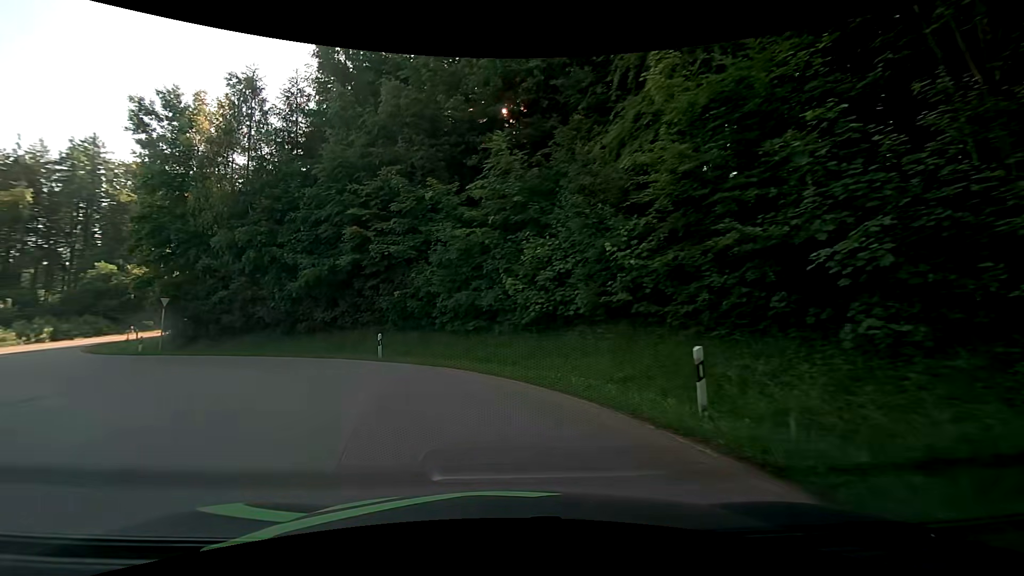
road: tertiary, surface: asphalt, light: Day
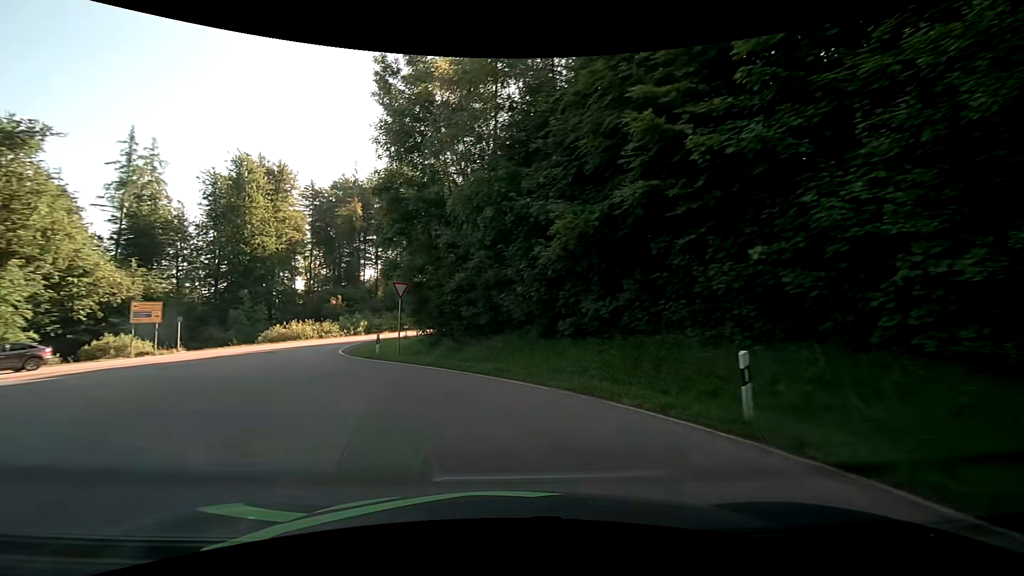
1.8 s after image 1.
(-3.5, +12.9) m; -31°
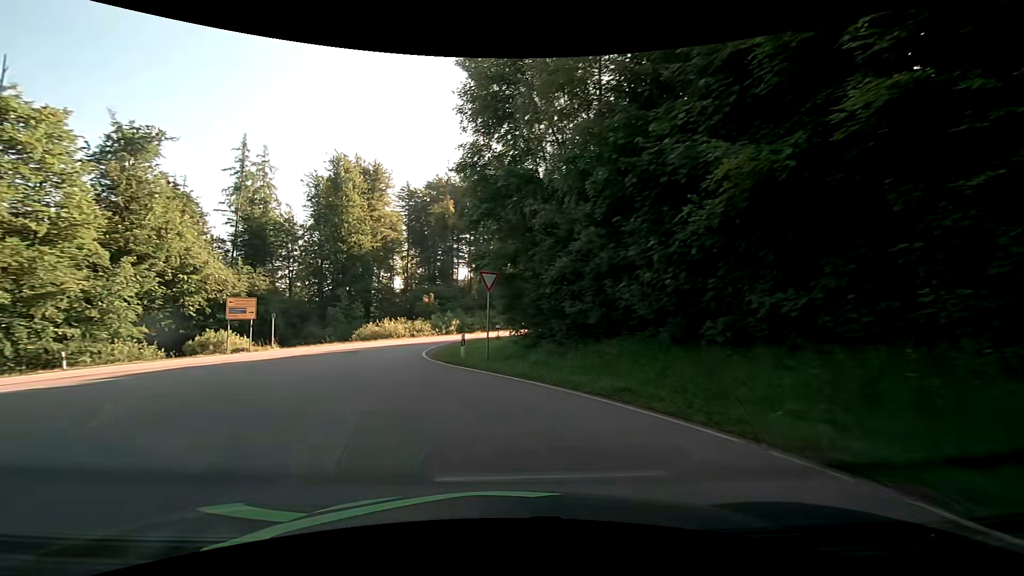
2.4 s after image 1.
(-0.4, +4.5) m; -10°
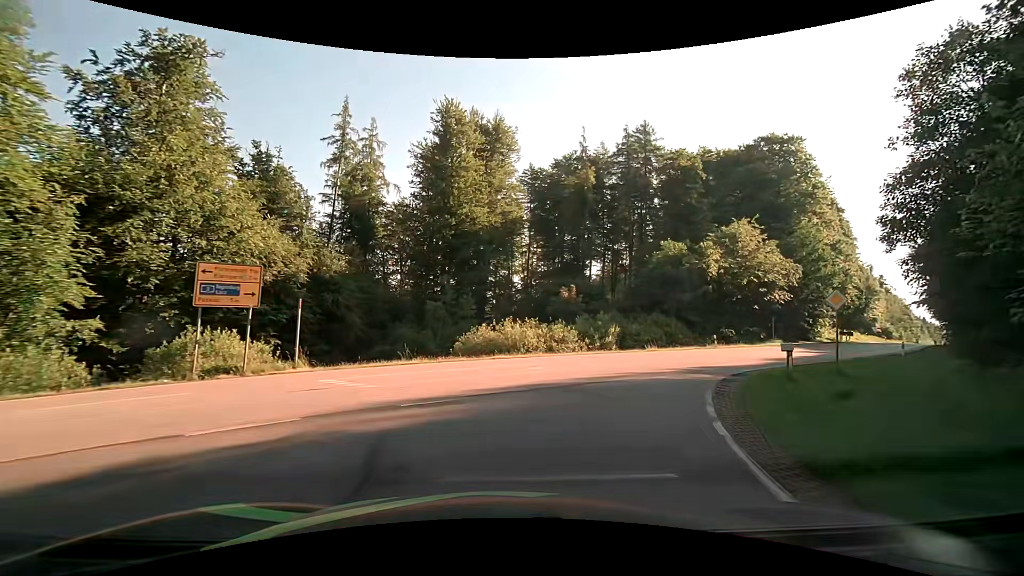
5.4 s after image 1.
(-5.2, +20.6) m; -13°
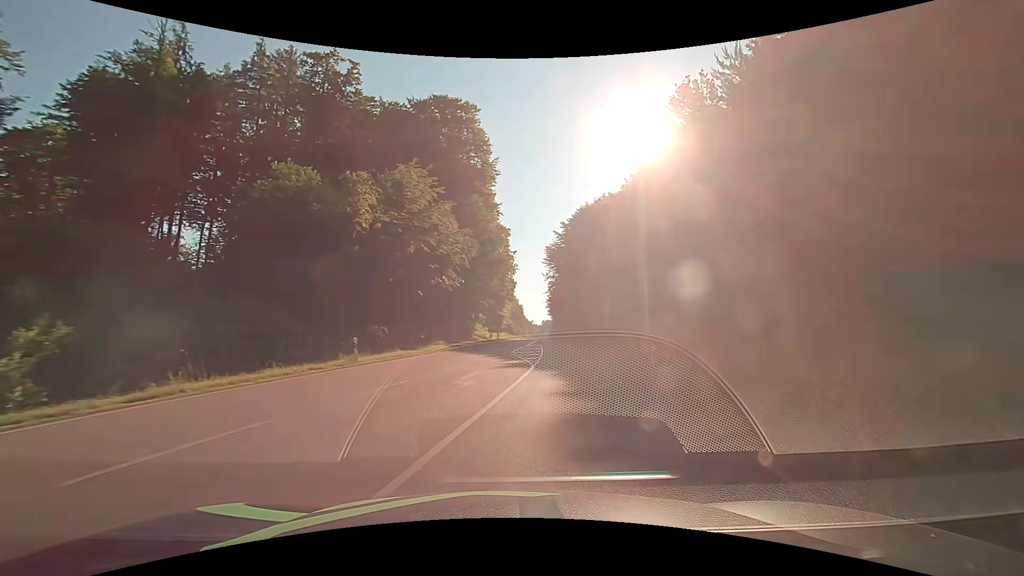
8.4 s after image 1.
(+7.1, +21.1) m; +37°
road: secondary
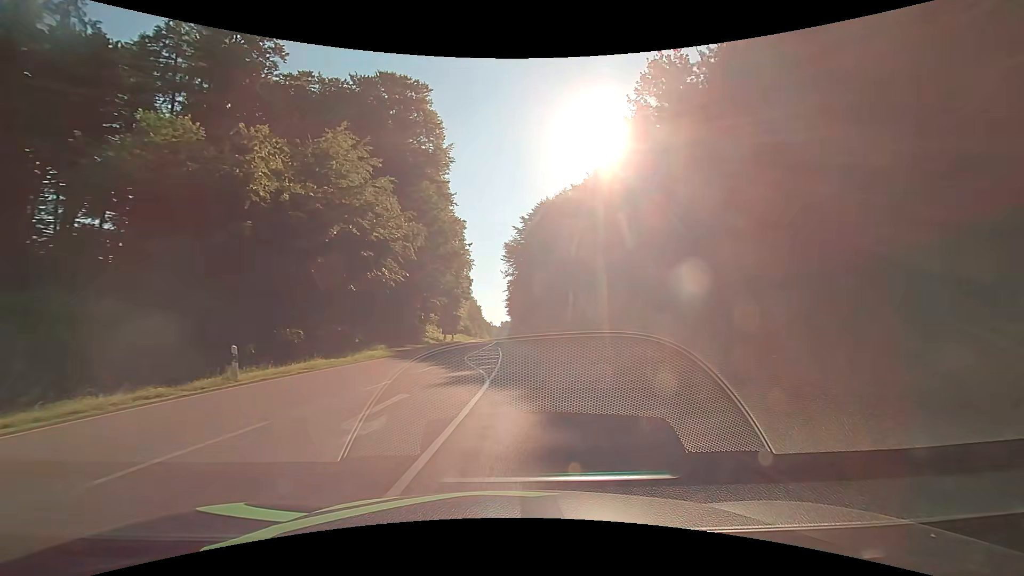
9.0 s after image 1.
(+0.4, +5.6) m; +6°
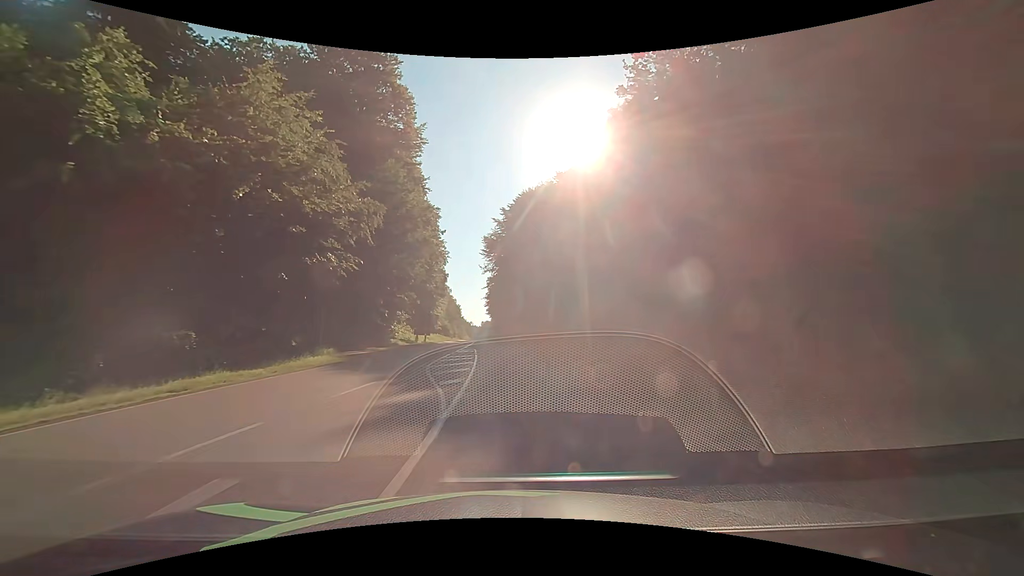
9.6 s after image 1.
(+0.1, +6.2) m; +2°
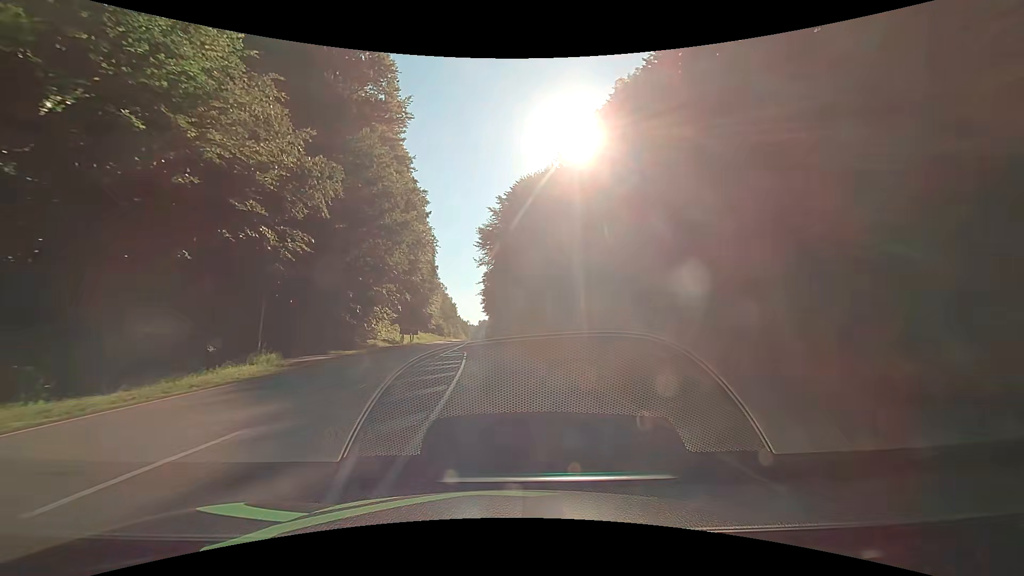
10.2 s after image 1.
(0.0, +6.7) m; 0°
